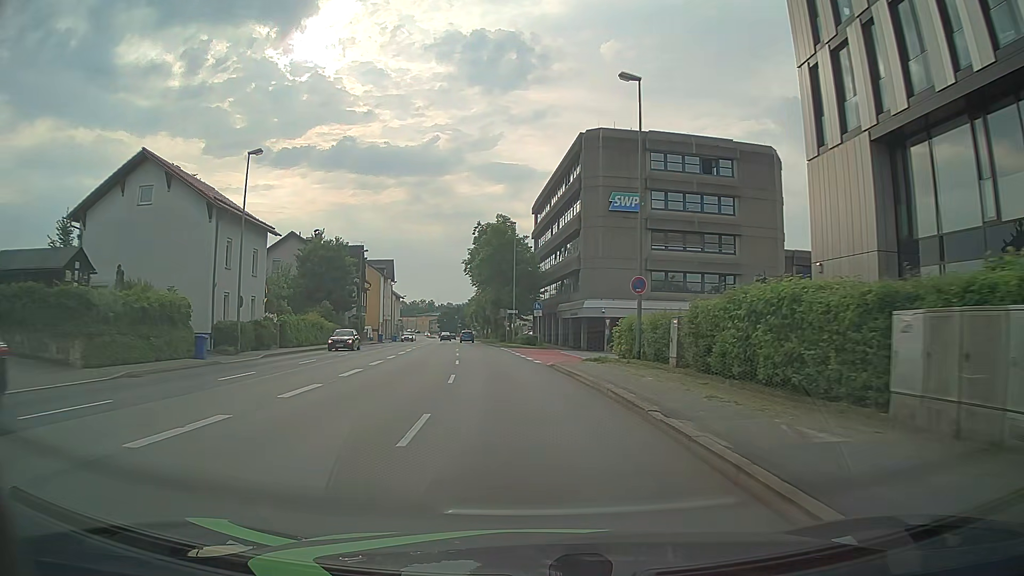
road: primary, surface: asphalt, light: Day
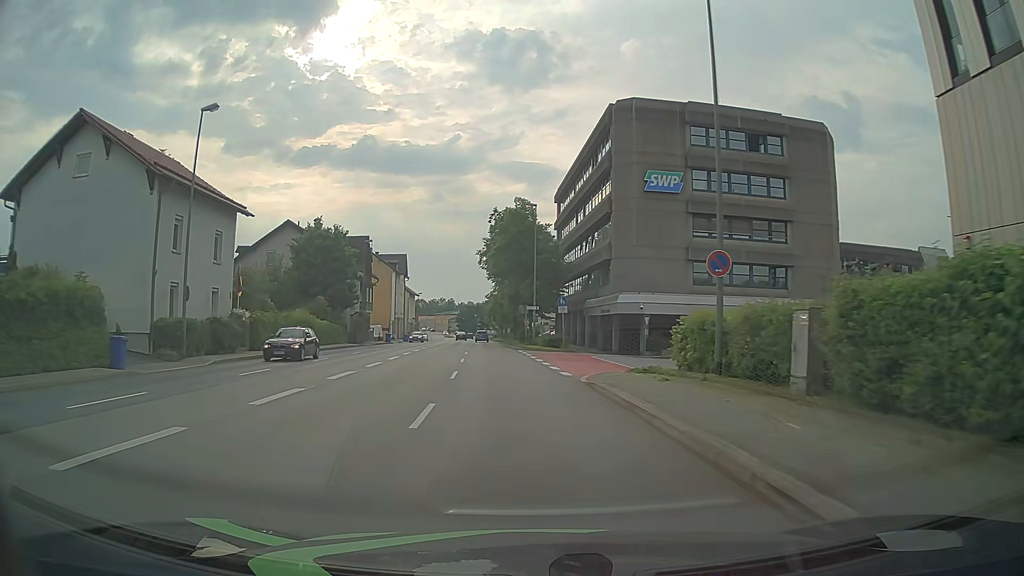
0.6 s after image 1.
(0.0, +7.7) m; -1°
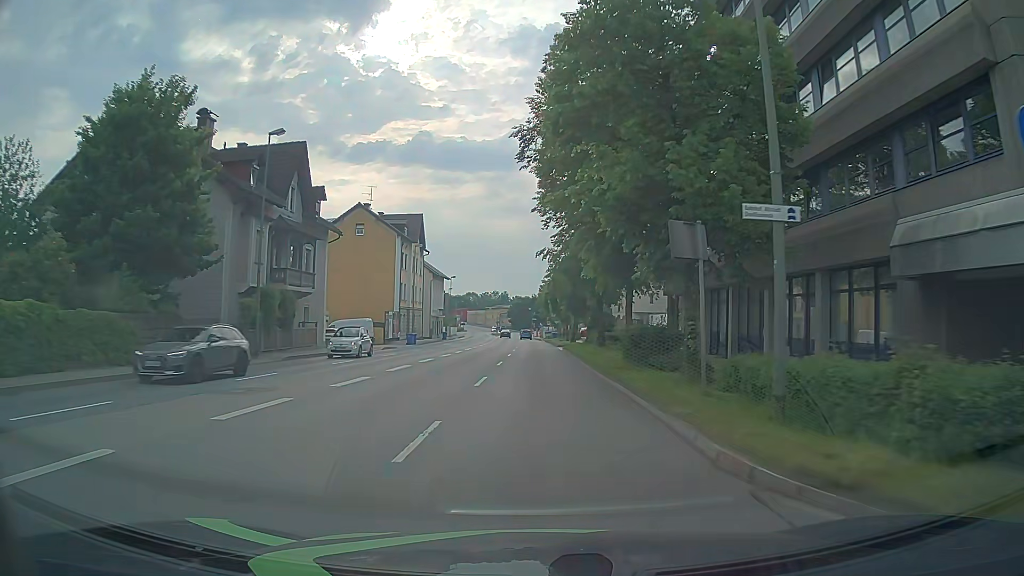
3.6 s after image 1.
(-2.2, +38.5) m; -5°
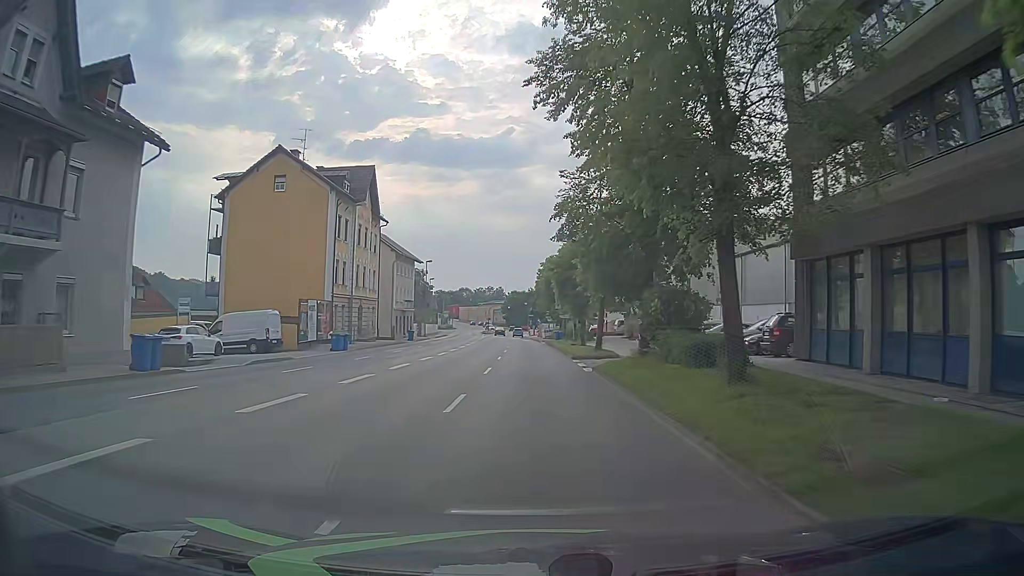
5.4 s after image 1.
(+0.1, +23.1) m; -1°
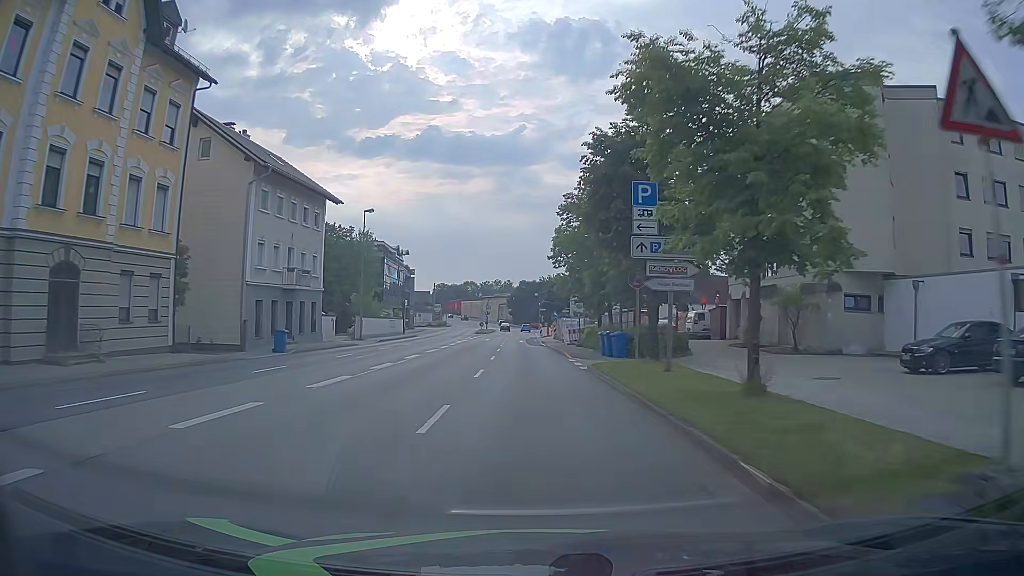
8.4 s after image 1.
(+0.5, +38.4) m; 0°
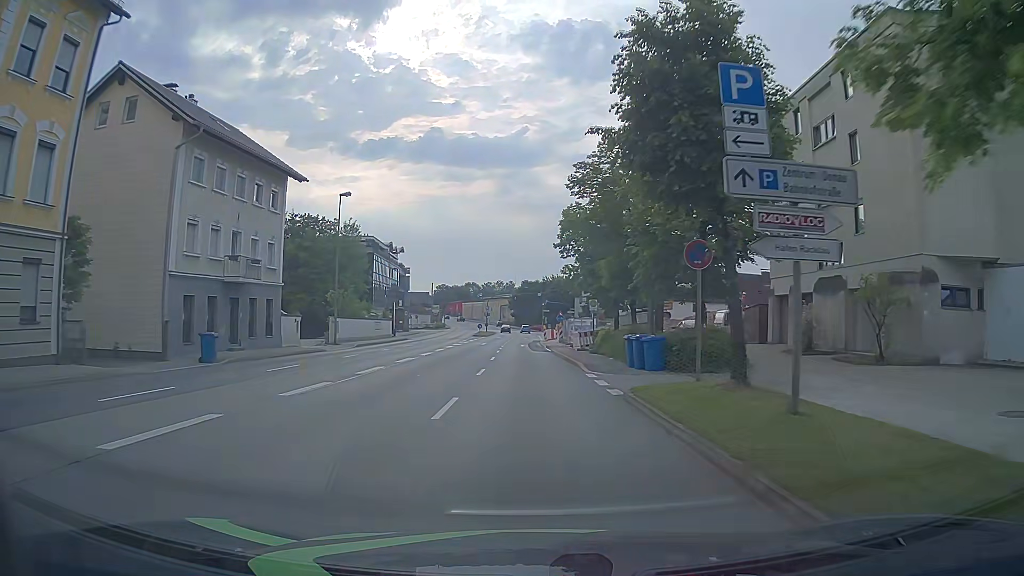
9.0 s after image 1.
(0.0, +7.7) m; -1°
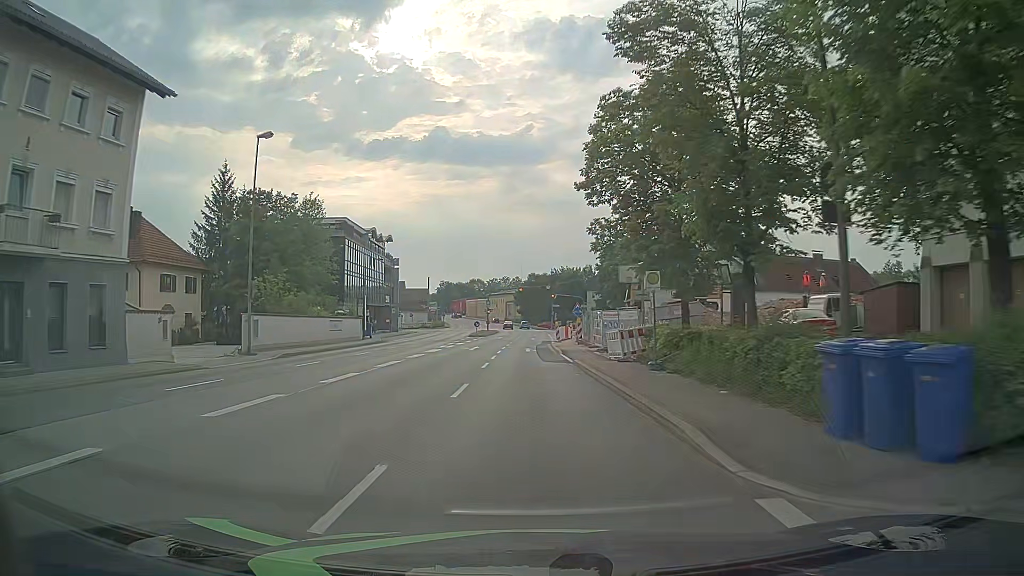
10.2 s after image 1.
(+0.1, +15.3) m; 0°
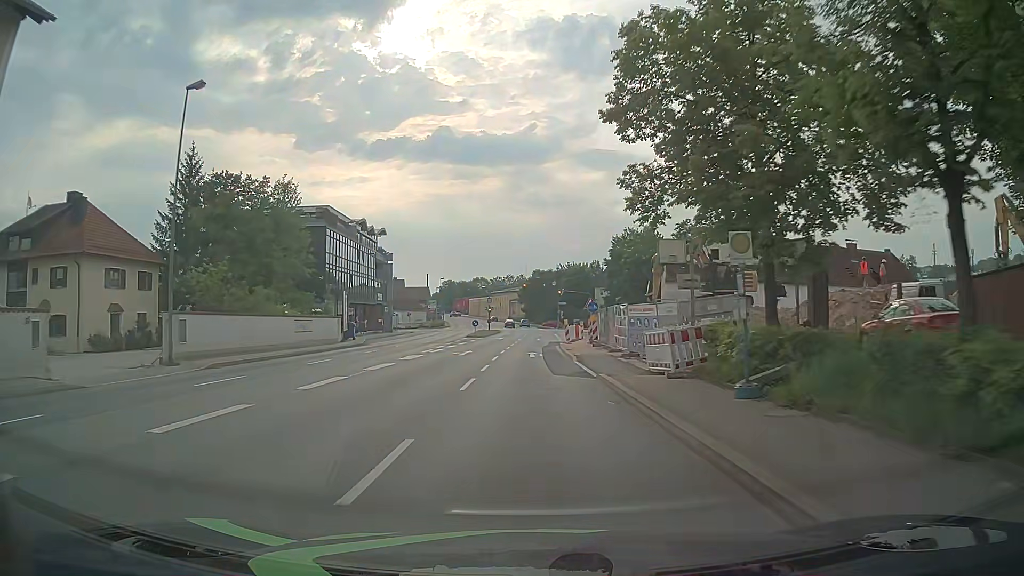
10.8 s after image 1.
(0.0, +7.6) m; 0°
(0, +10) (0, +20) (0, +30) (0, +40) (0, +50) (+1, +60) (+1, +70) (+1, +80) (+1, +90) (+1, +100) m
